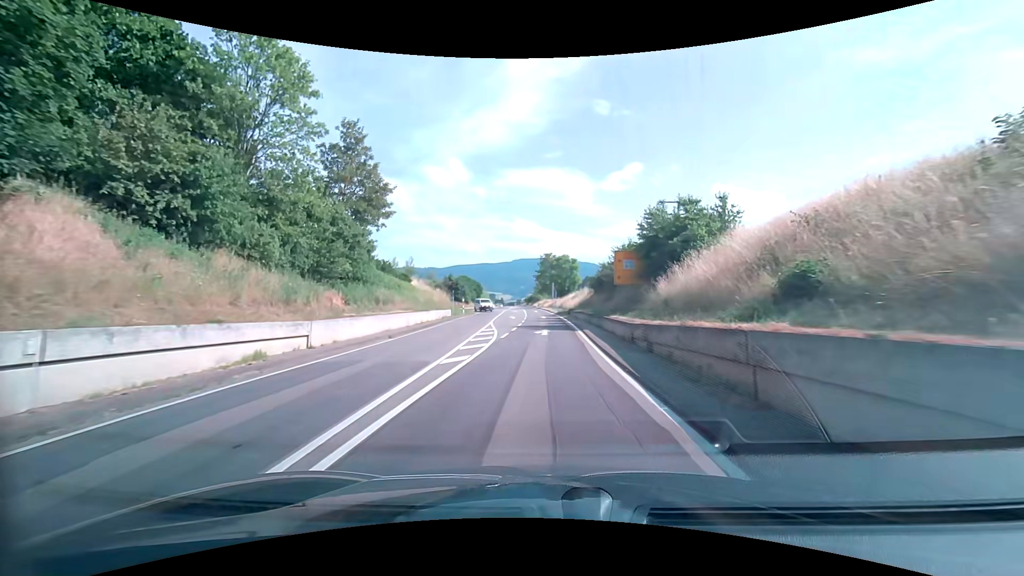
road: secondary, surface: asphalt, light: Day
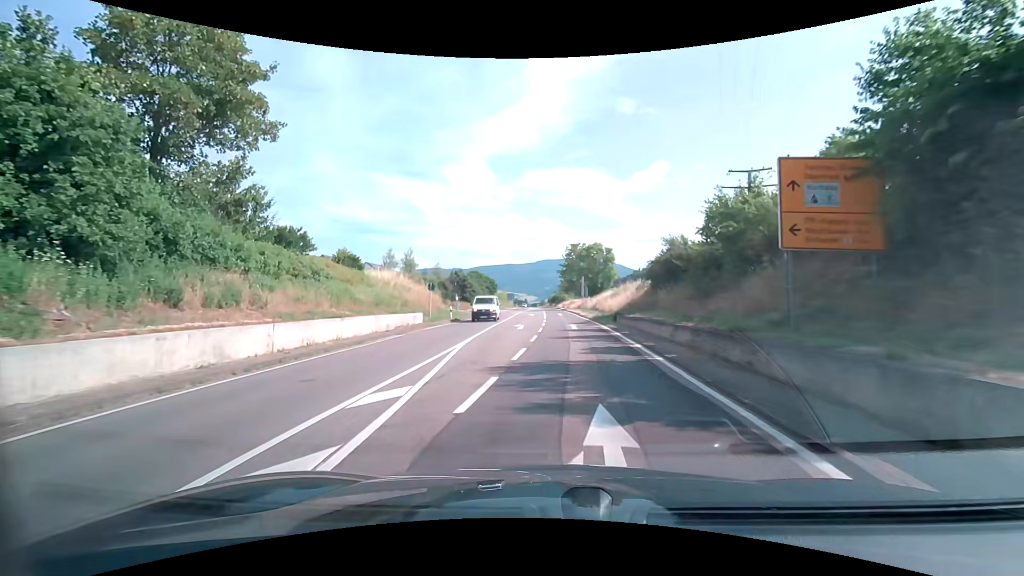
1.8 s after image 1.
(+0.2, +20.6) m; -1°
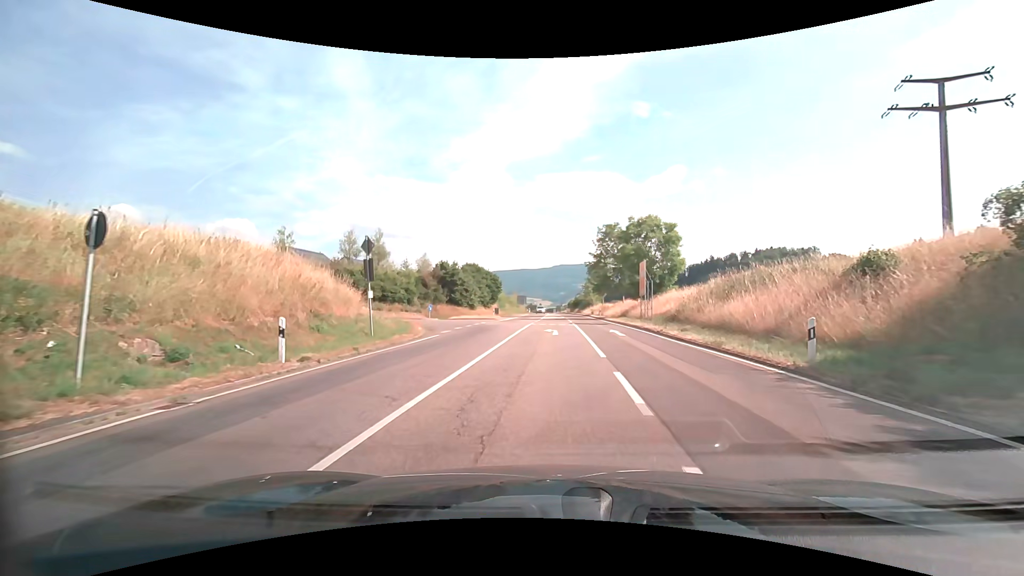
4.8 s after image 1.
(-1.4, +28.9) m; -3°
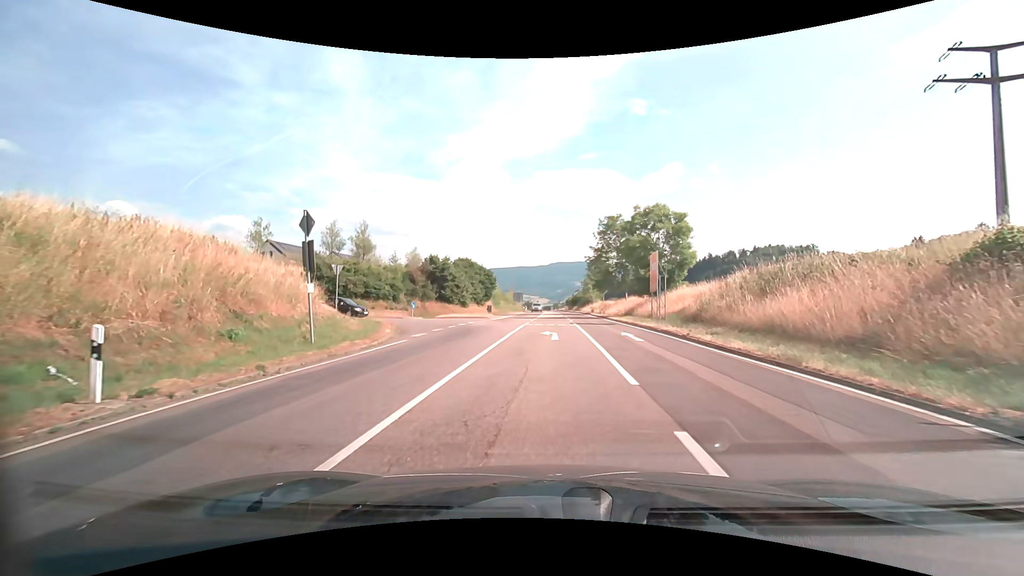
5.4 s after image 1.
(0.0, +4.8) m; 0°
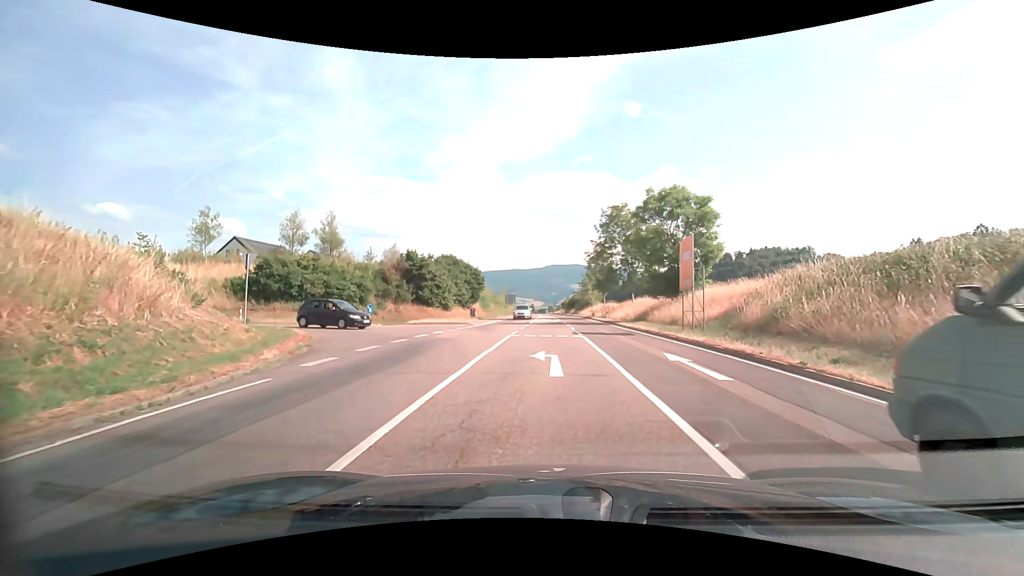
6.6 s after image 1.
(0.0, +8.6) m; 0°
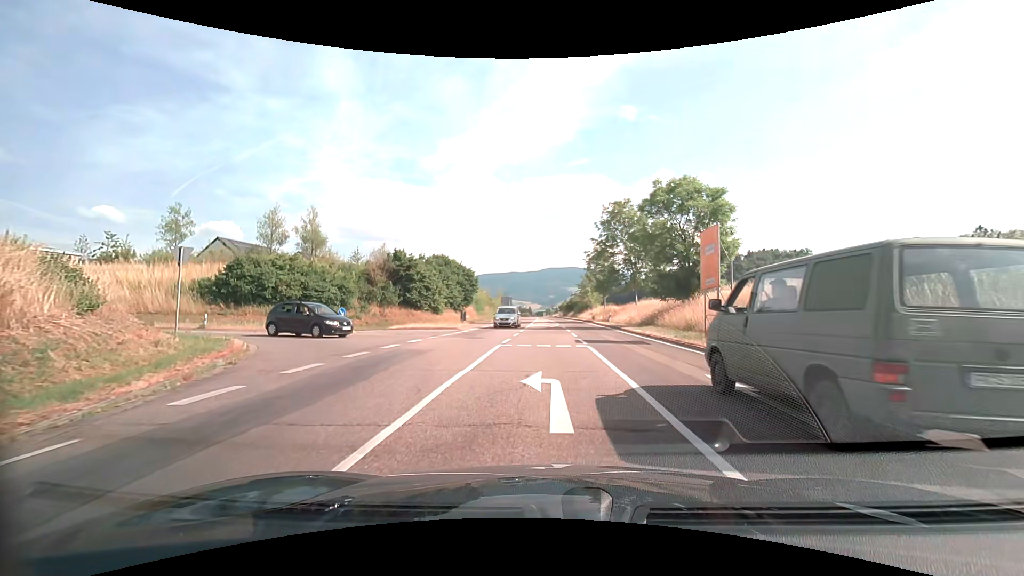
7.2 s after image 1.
(0.0, +3.8) m; +1°
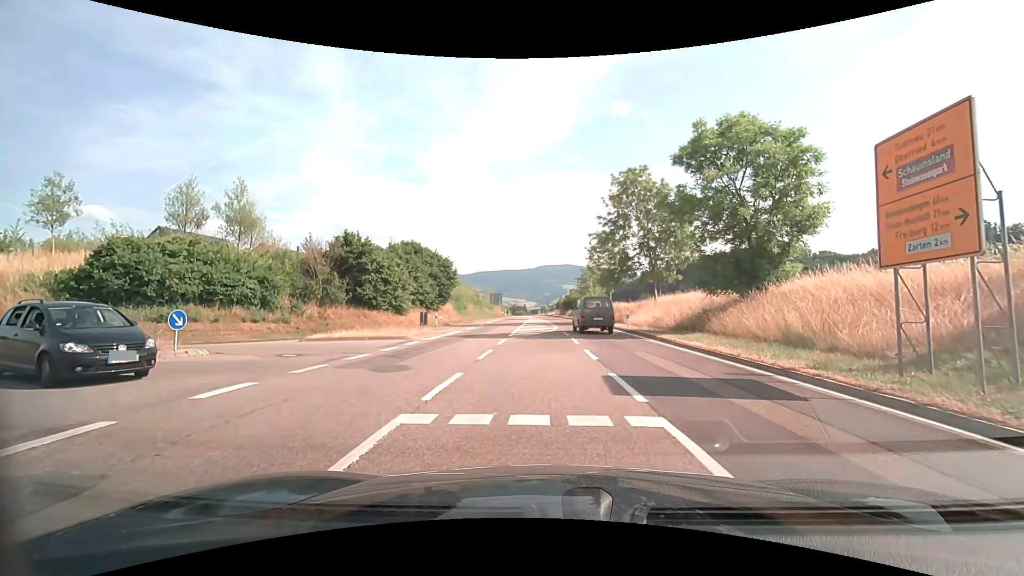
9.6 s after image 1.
(0.0, +11.5) m; 0°
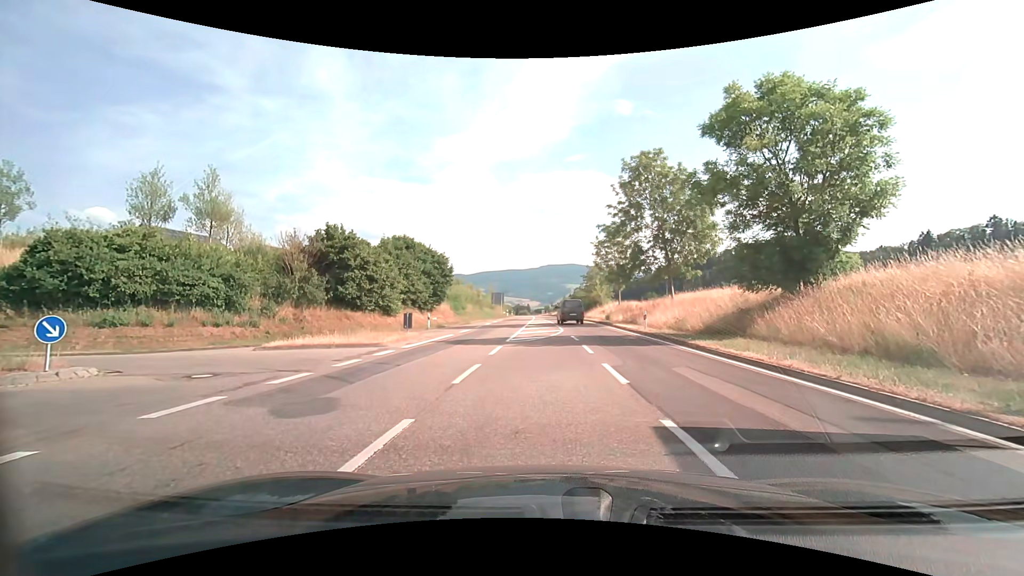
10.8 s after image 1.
(0.0, +4.1) m; 0°
